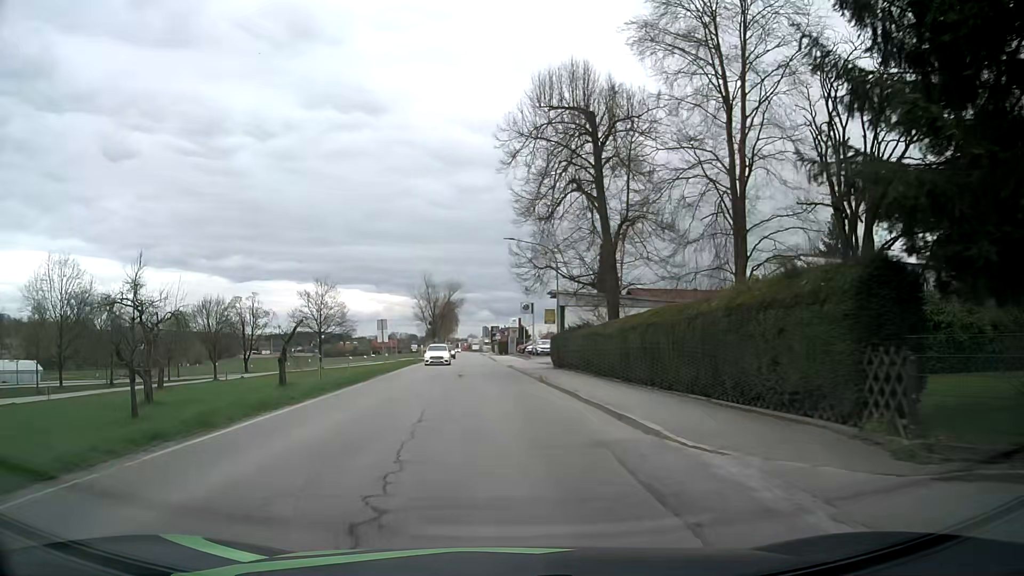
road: secondary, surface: asphalt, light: Day
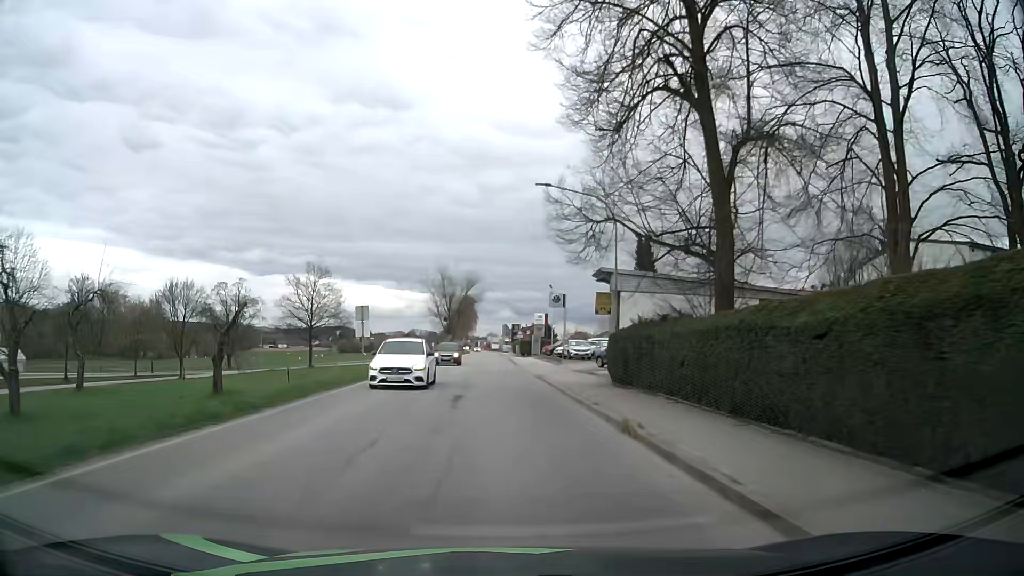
(-0.3, +13.3) m; -2°
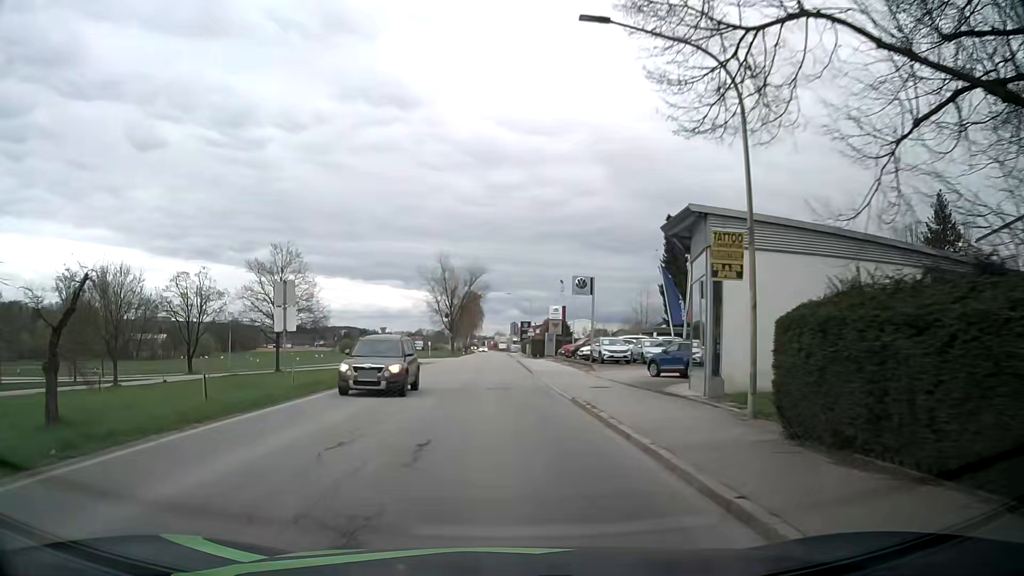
(-0.1, +13.5) m; -1°
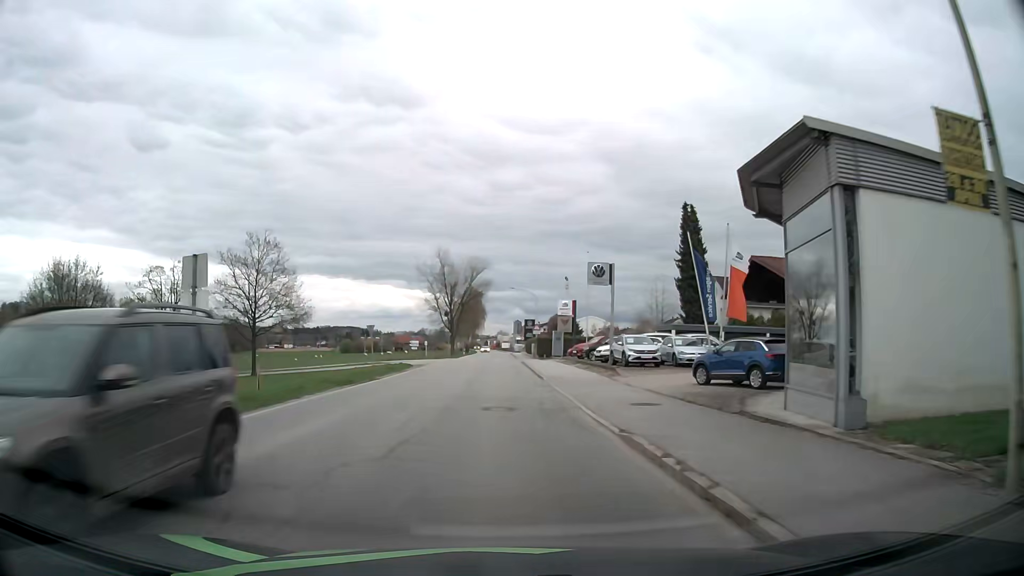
(0.0, +6.8) m; 0°
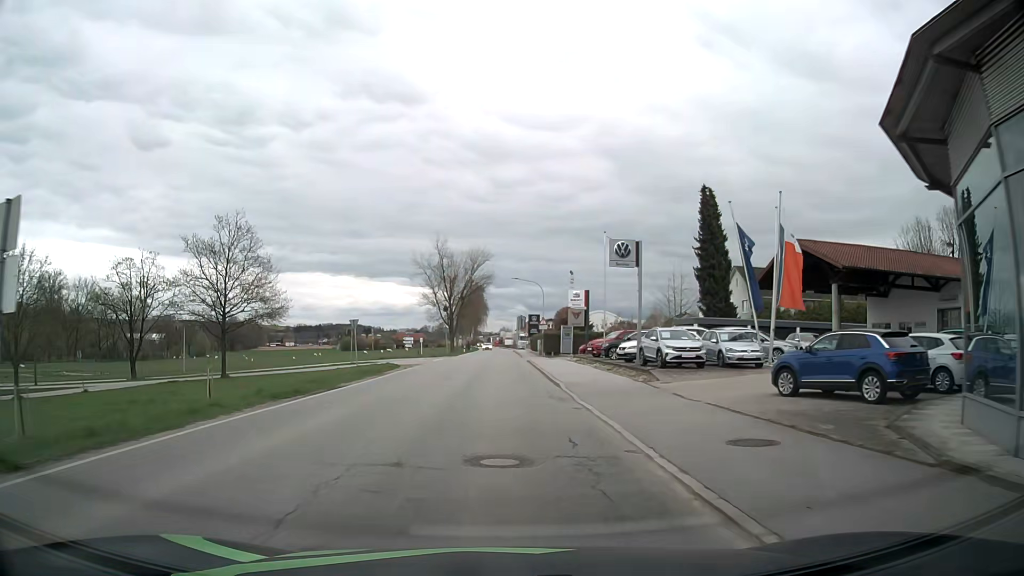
(0.0, +6.8) m; 0°
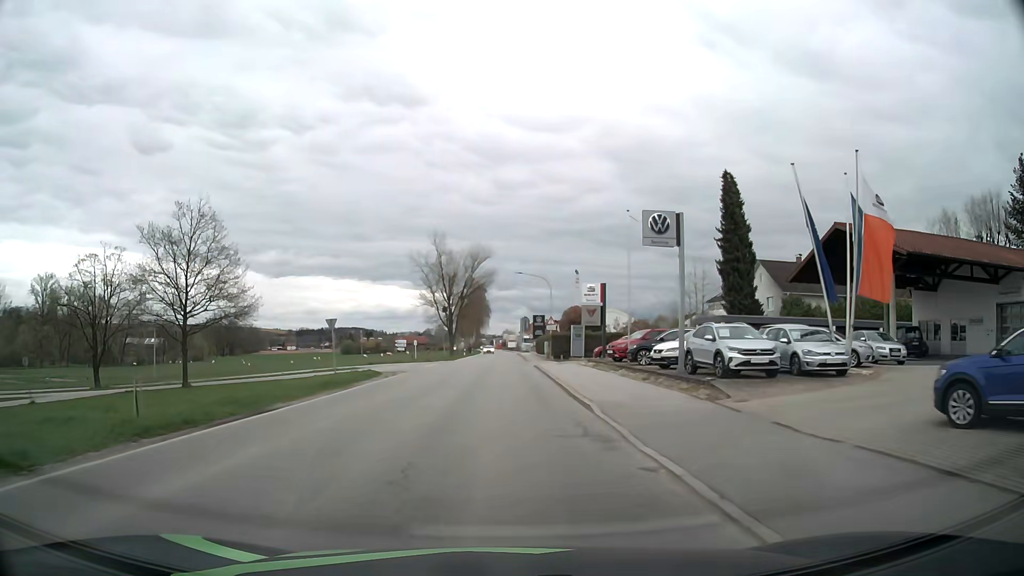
(0.0, +6.8) m; 0°
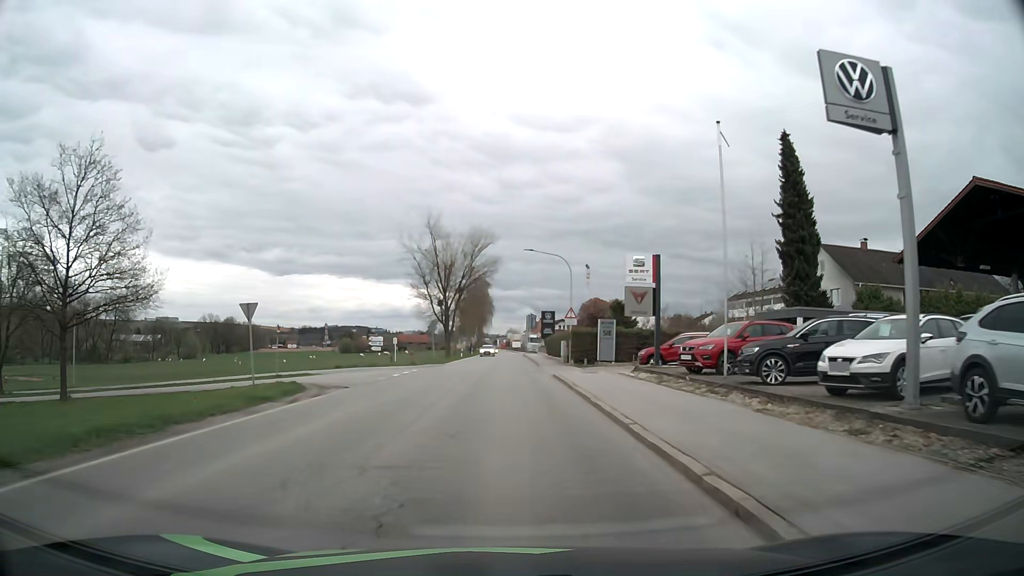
(-0.1, +13.6) m; -1°
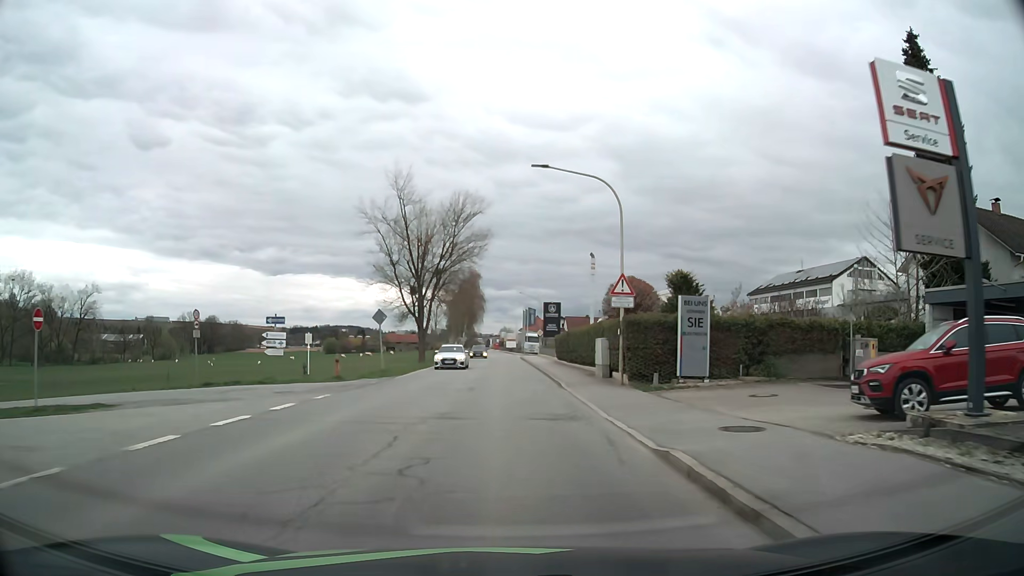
(+0.1, +20.4) m; +1°
(0, +10) (0, +20) (0, +30) (0, +40) (0, +50) (0, +60) (0, +70) (0, +80) (0, +90) (0, +100) m
